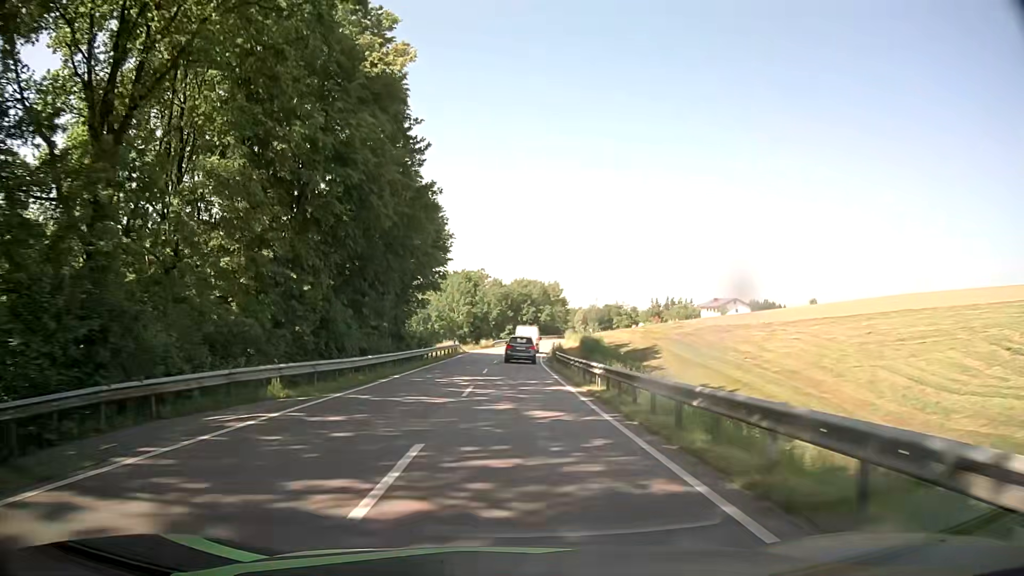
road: secondary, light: Day
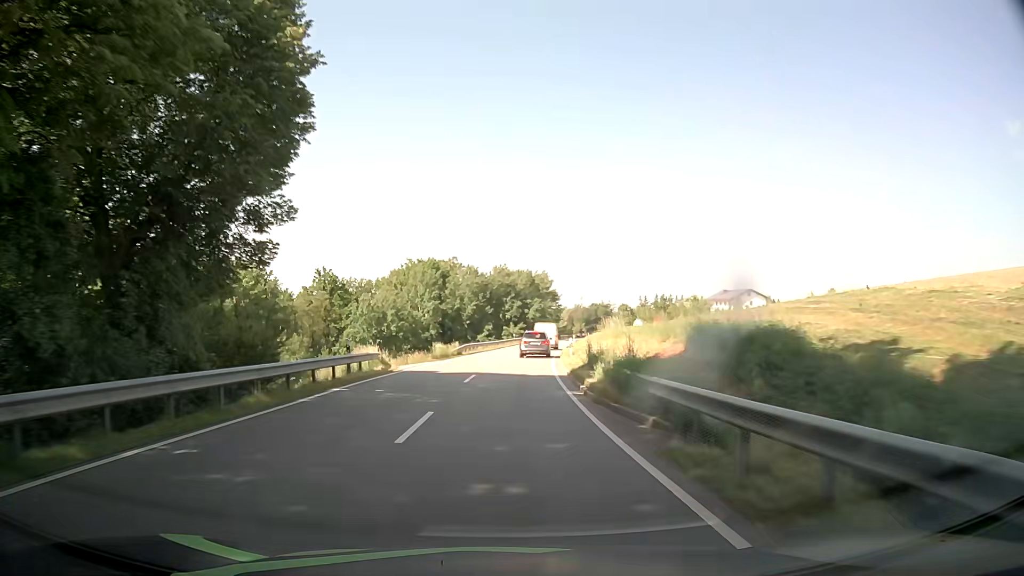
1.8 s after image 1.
(+0.4, +32.1) m; +2°
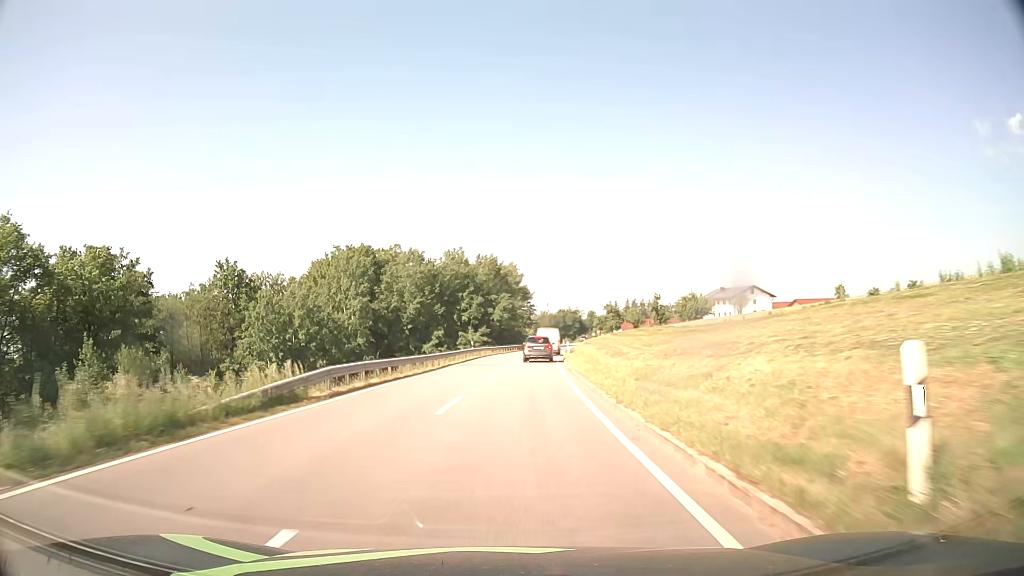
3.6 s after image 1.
(+0.7, +32.0) m; +3°
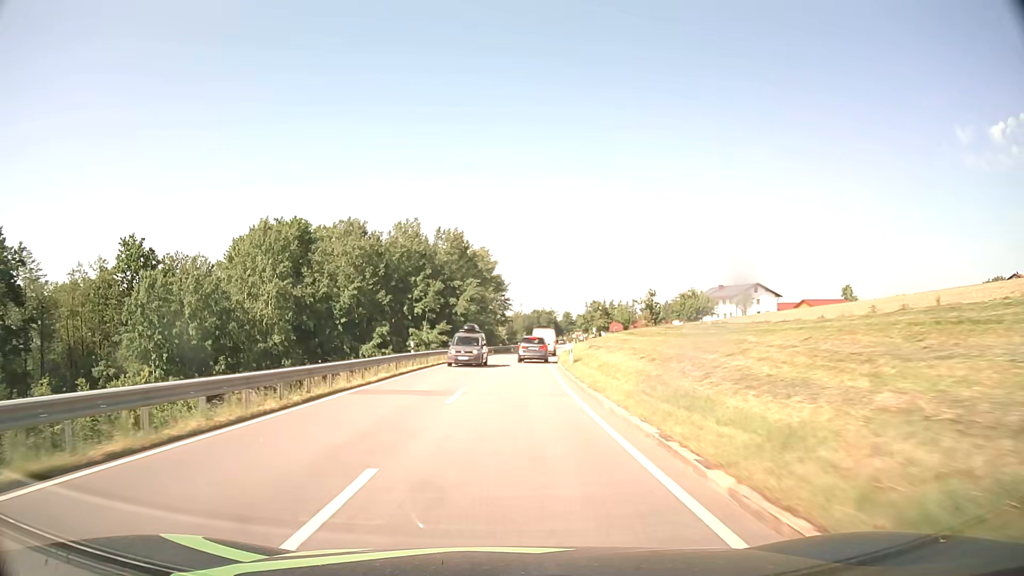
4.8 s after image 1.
(+0.5, +21.3) m; +2°
